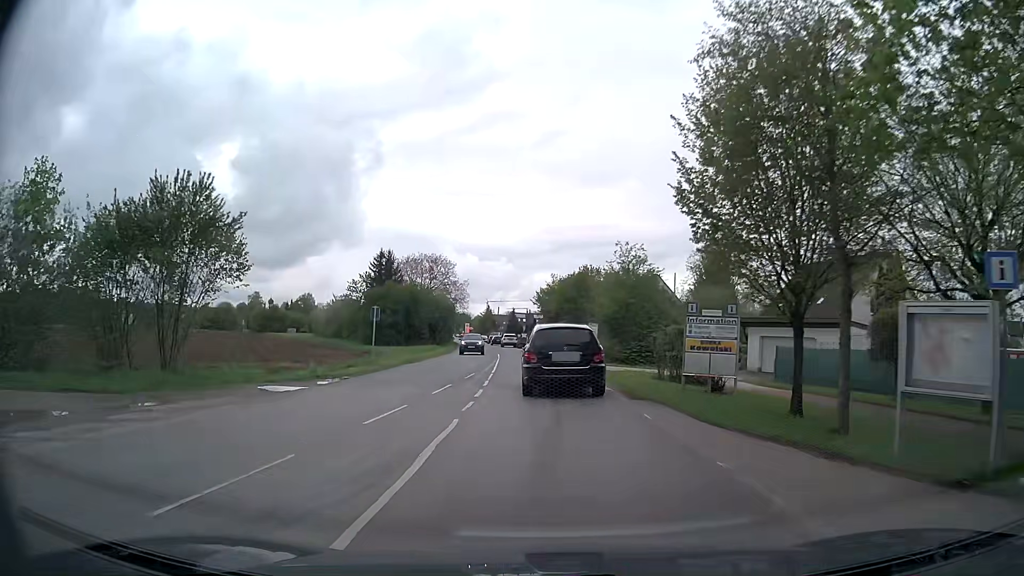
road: secondary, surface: asphalt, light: Day
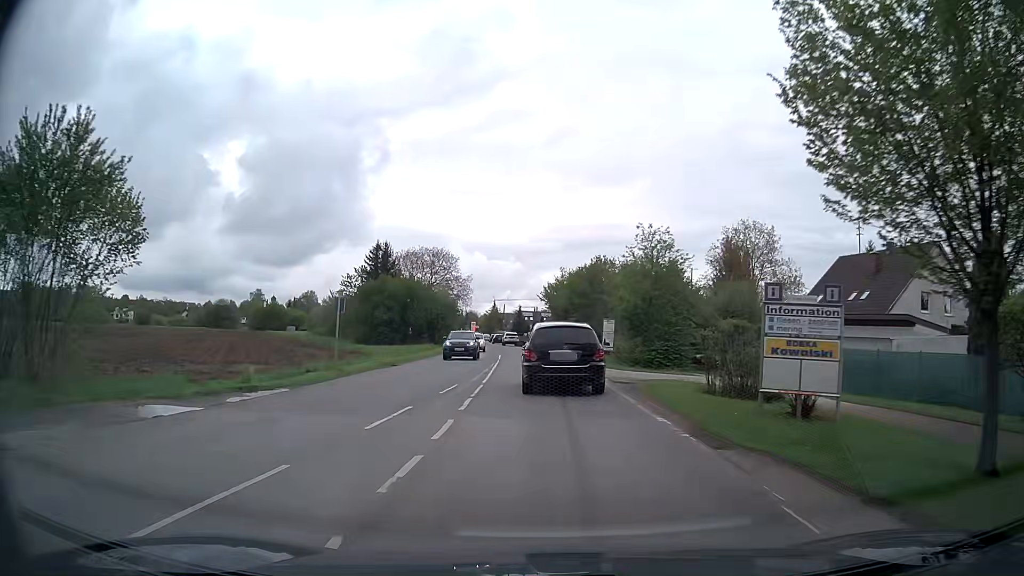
(0.0, +6.9) m; -1°
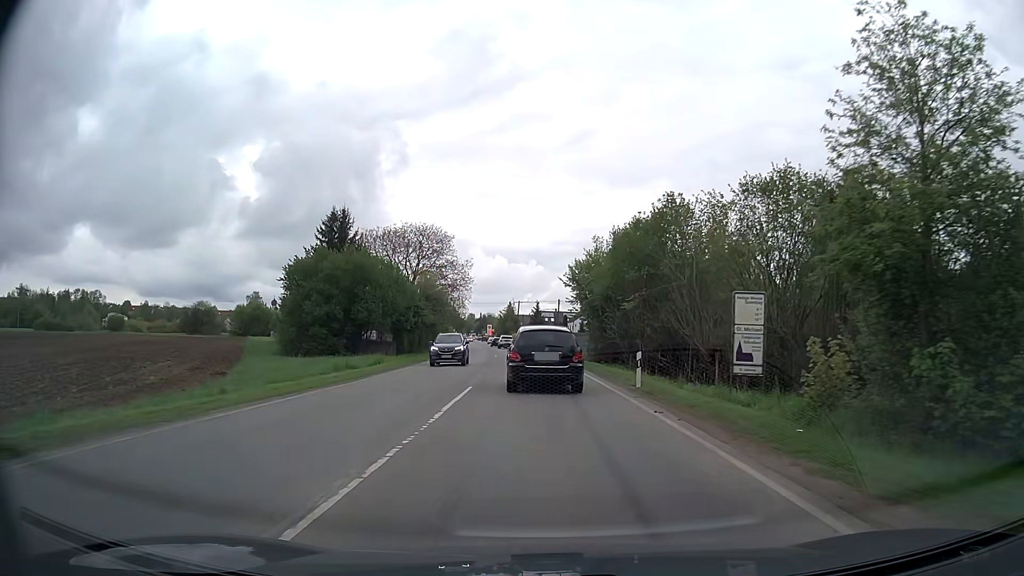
(-0.3, +28.1) m; -2°
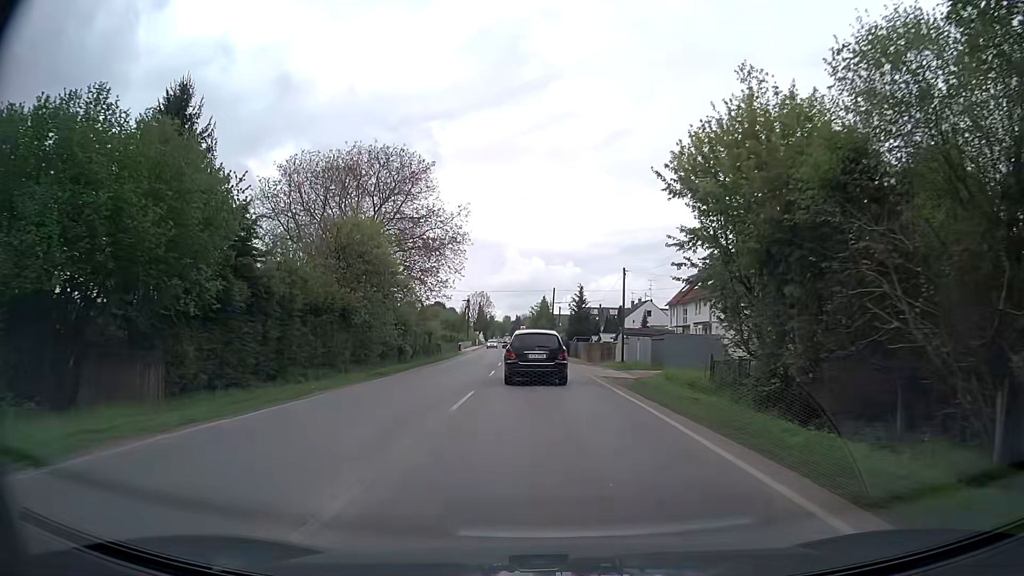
(-1.1, +36.8) m; -3°
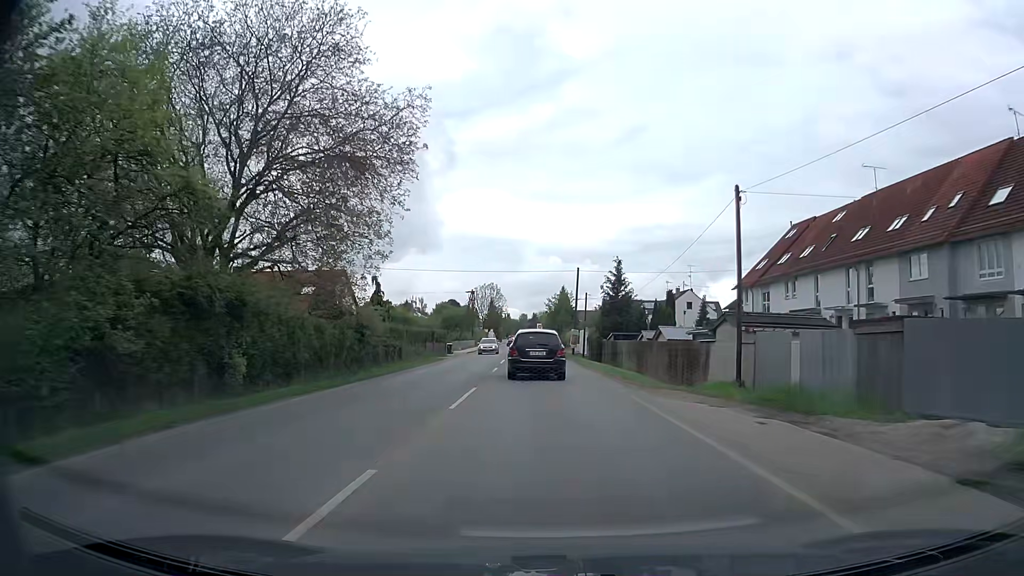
(-0.4, +23.5) m; -2°
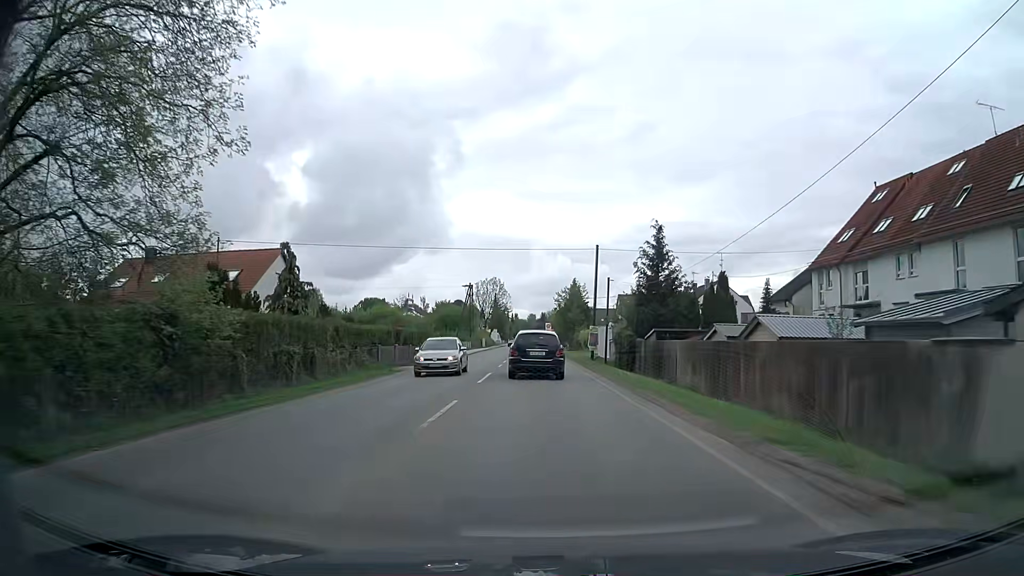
(-0.1, +16.1) m; -1°
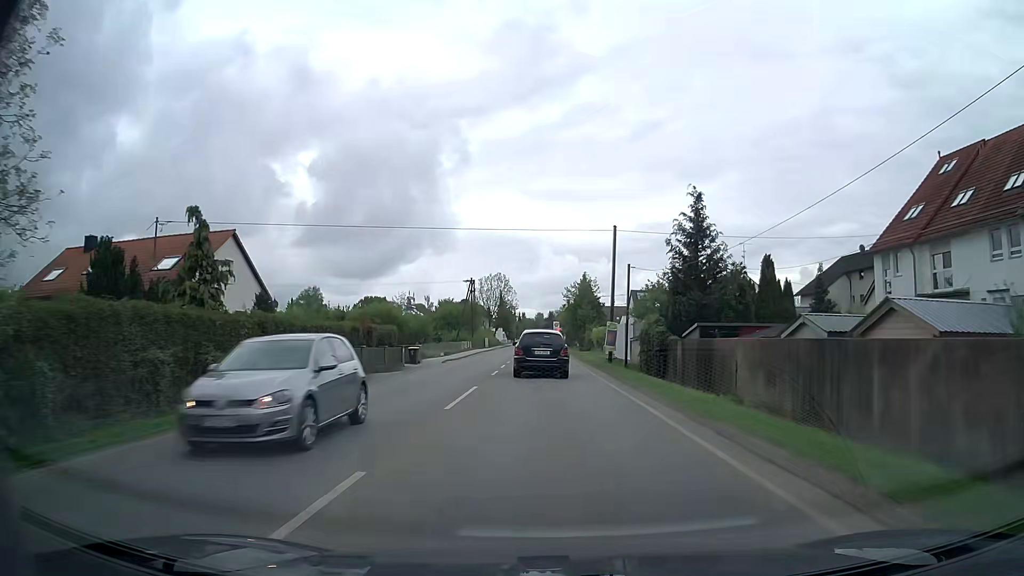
(0.0, +8.2) m; -1°
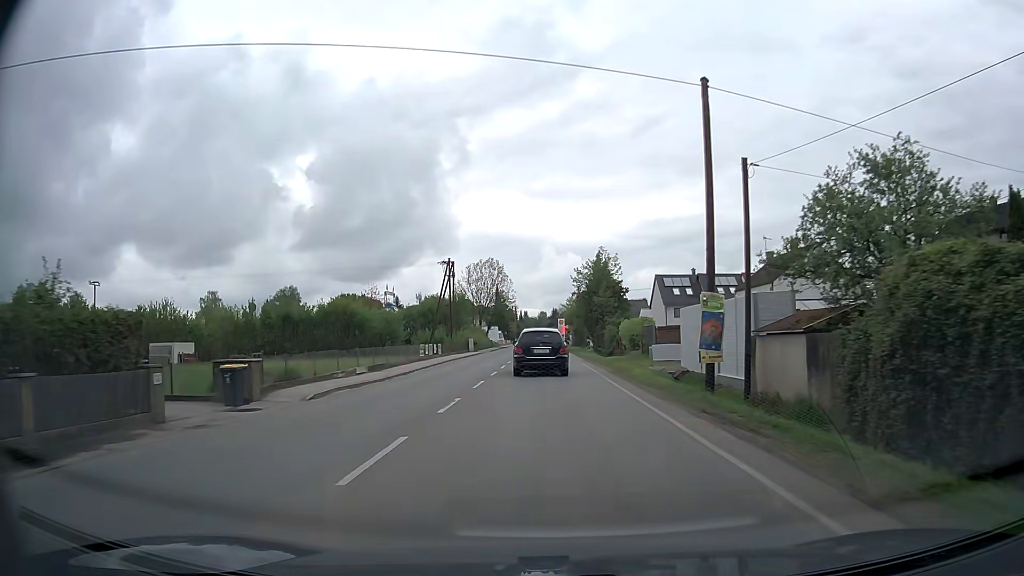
(-0.2, +25.0) m; 0°
(0, +10) (0, +20) (0, +30) (0, +40) (0, +50) (0, +60) (0, +70) (0, +80) (0, +90) (-1, +100) m
